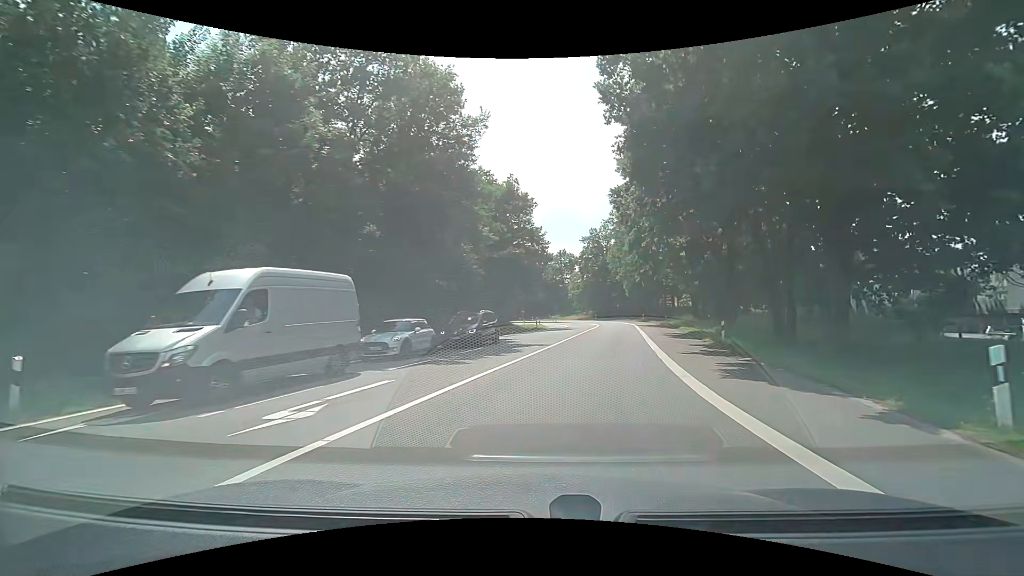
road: motorway_link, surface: asphalt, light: Day
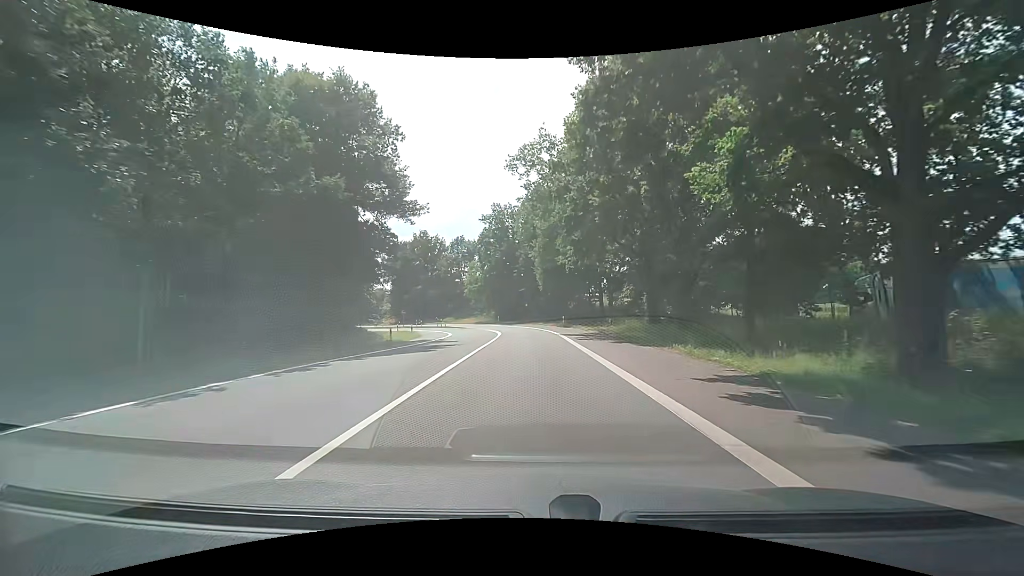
(+3.3, +26.0) m; +11°
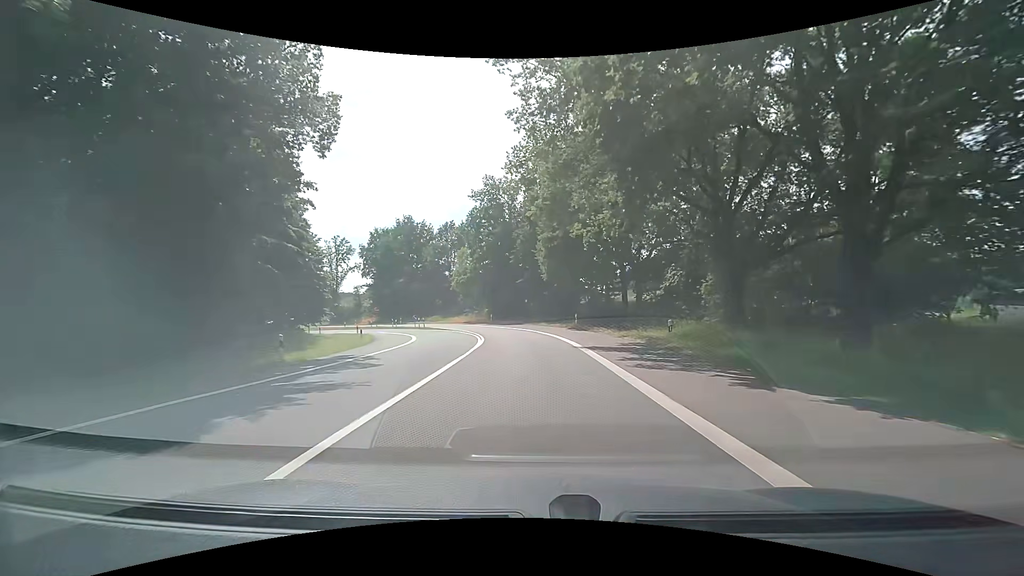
(0.0, +15.0) m; +1°
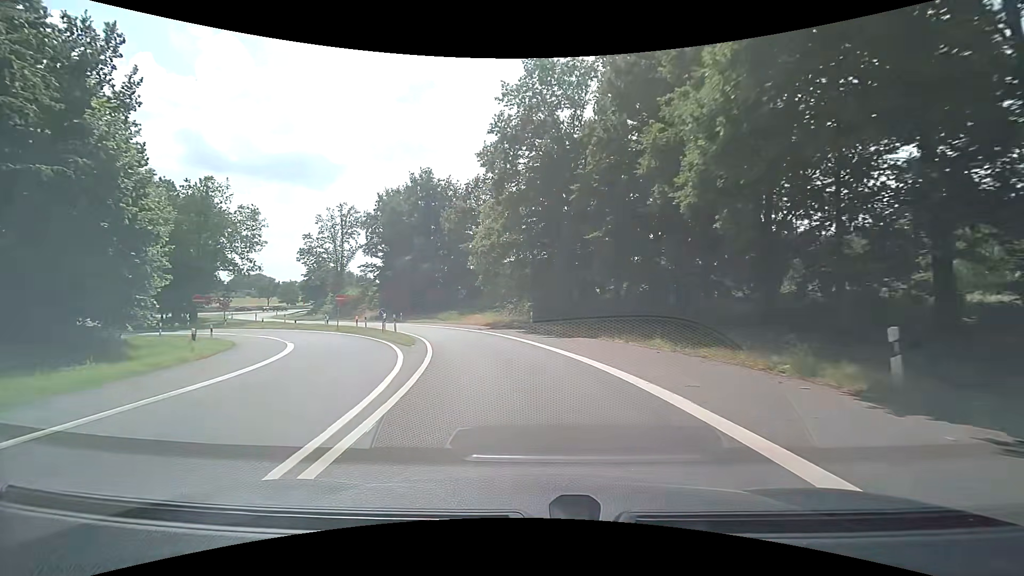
(-1.6, +30.3) m; -8°
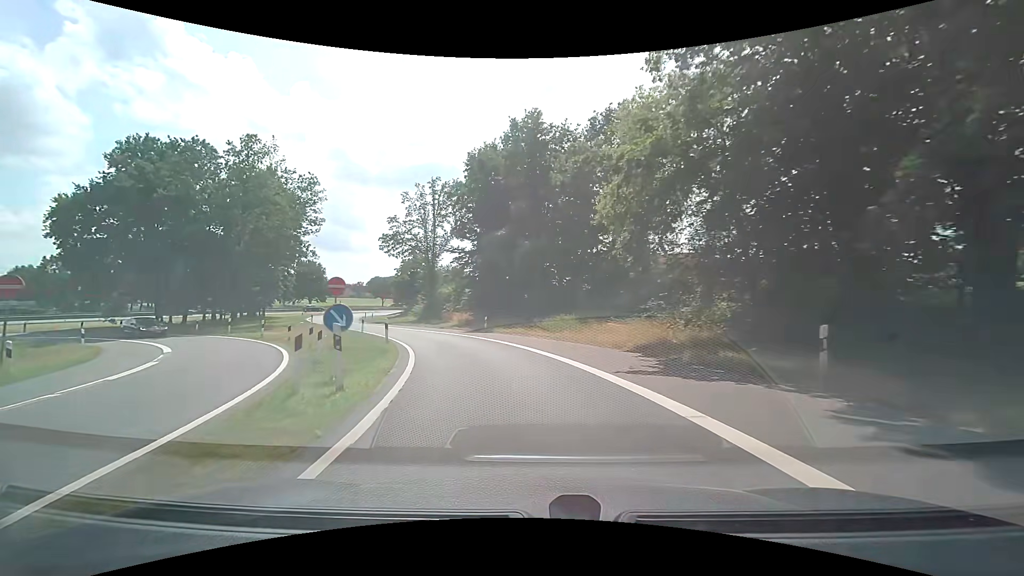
(-2.4, +22.0) m; -13°
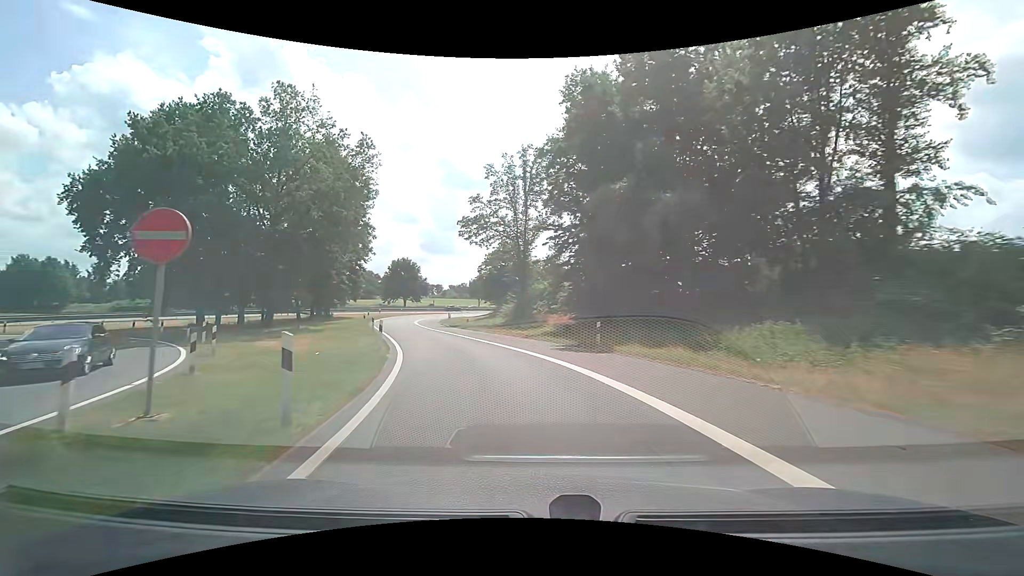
(-1.6, +14.7) m; -11°
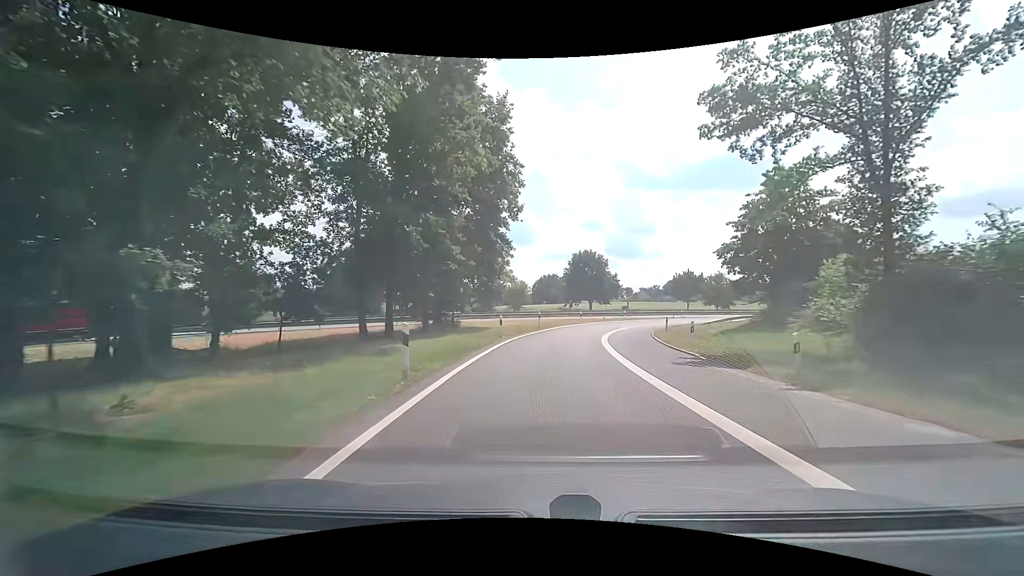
(-7.0, +30.0) m; -22°
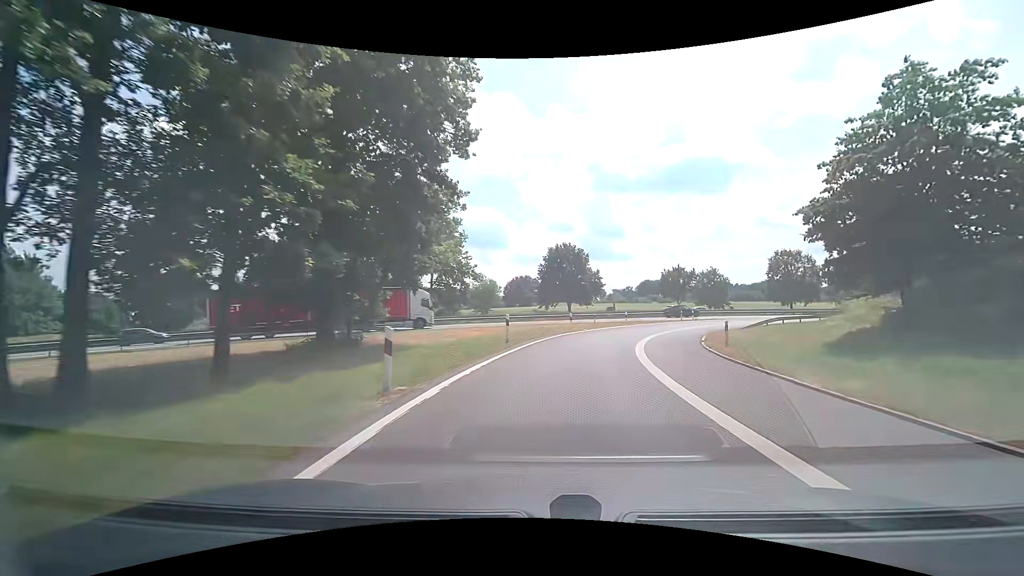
(+0.3, +15.9) m; +3°
(0, +10) (+2, +20) (+4, +30) (+8, +39) (+14, +47) (+21, +54) (+29, +61) (+37, +66) (+46, +71) (+55, +75) m
